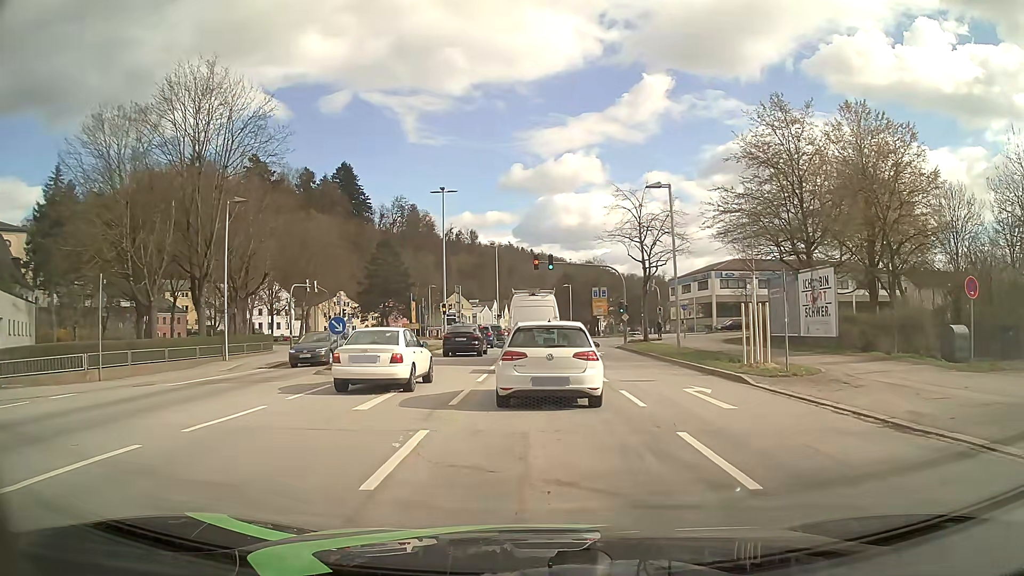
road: secondary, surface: asphalt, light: Day
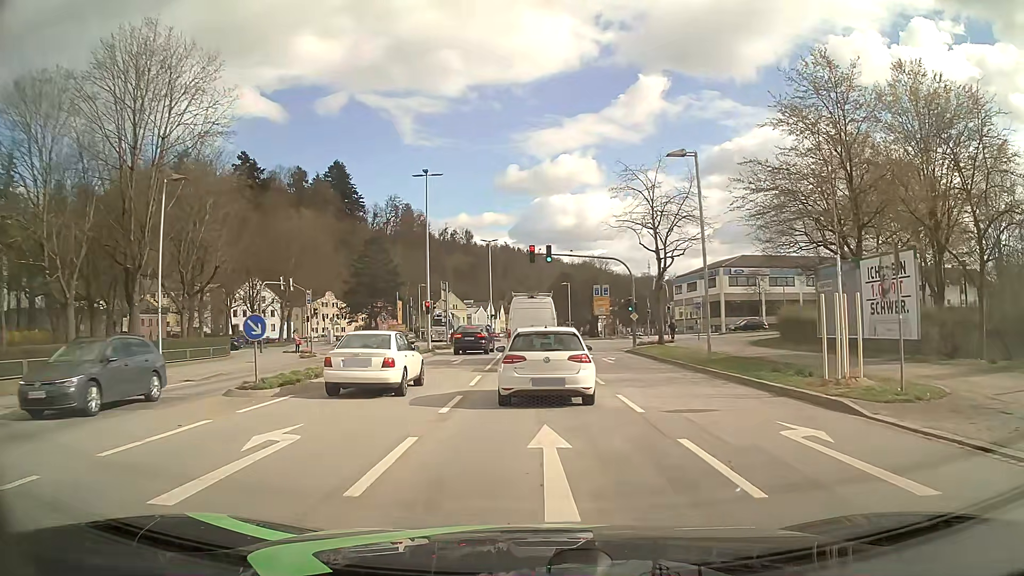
(0.0, +6.6) m; +1°
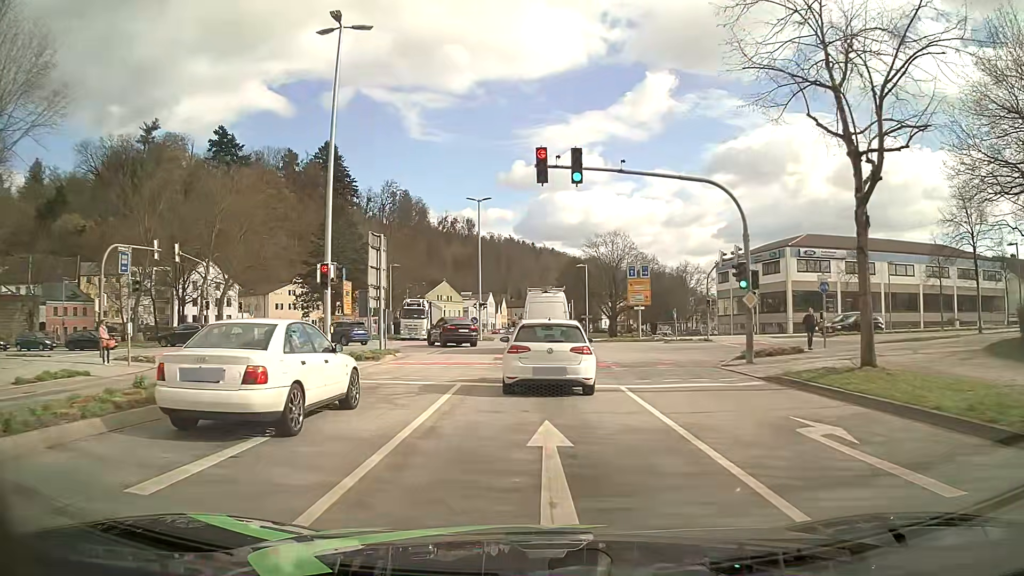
(-0.3, +23.5) m; -1°
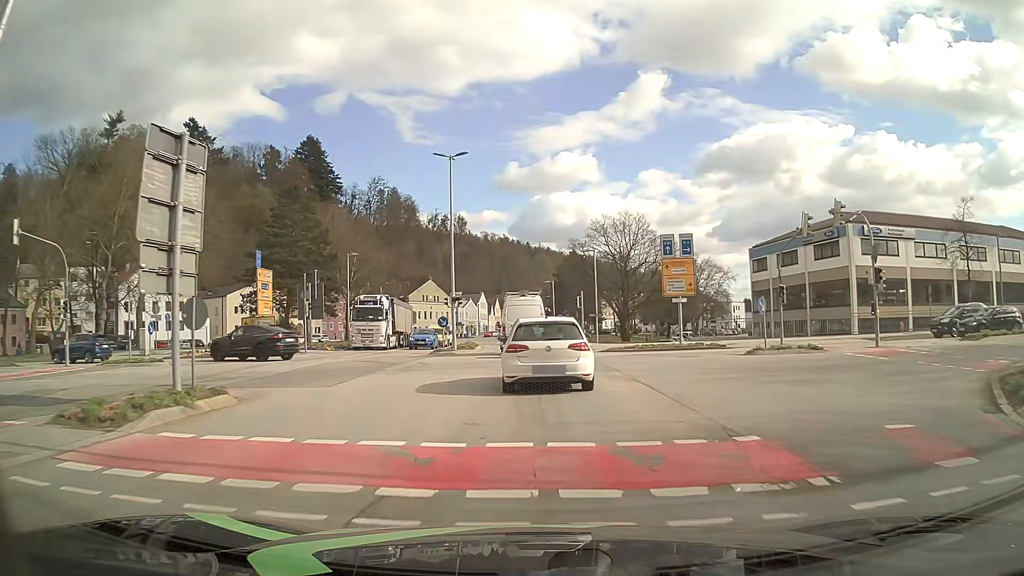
(0.0, +16.0) m; 0°
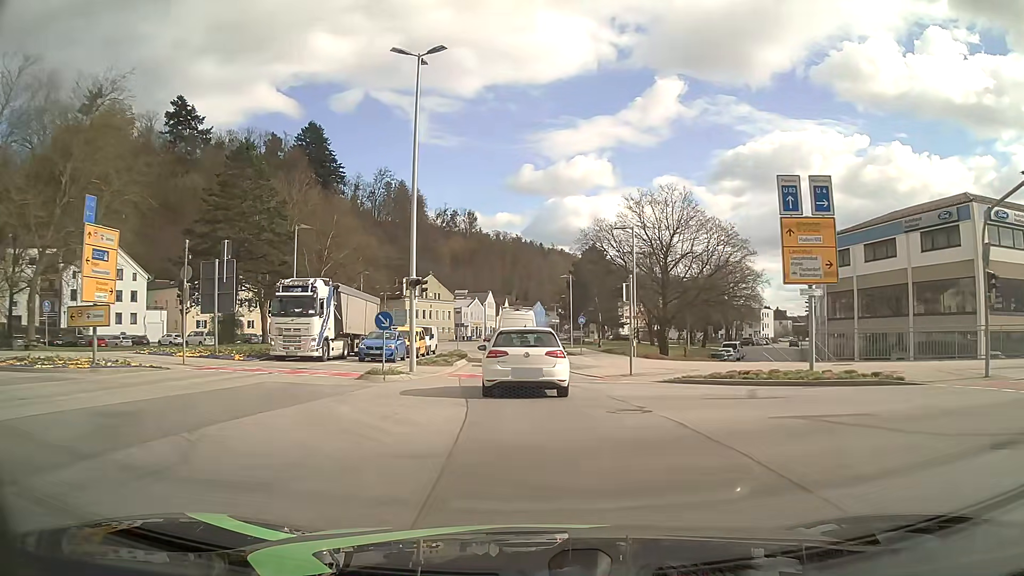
(-0.1, +16.5) m; -1°
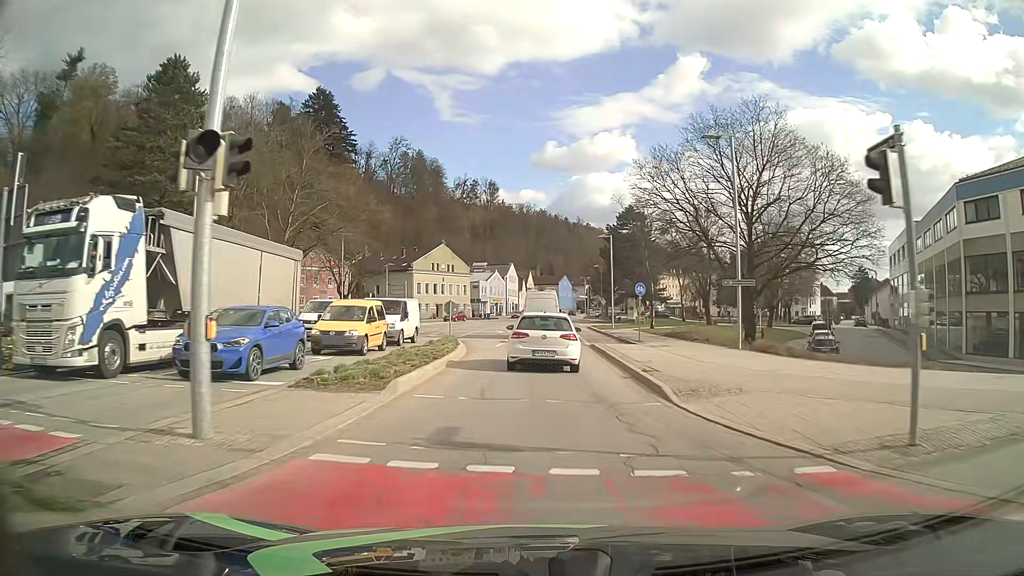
(-0.4, +17.1) m; -2°
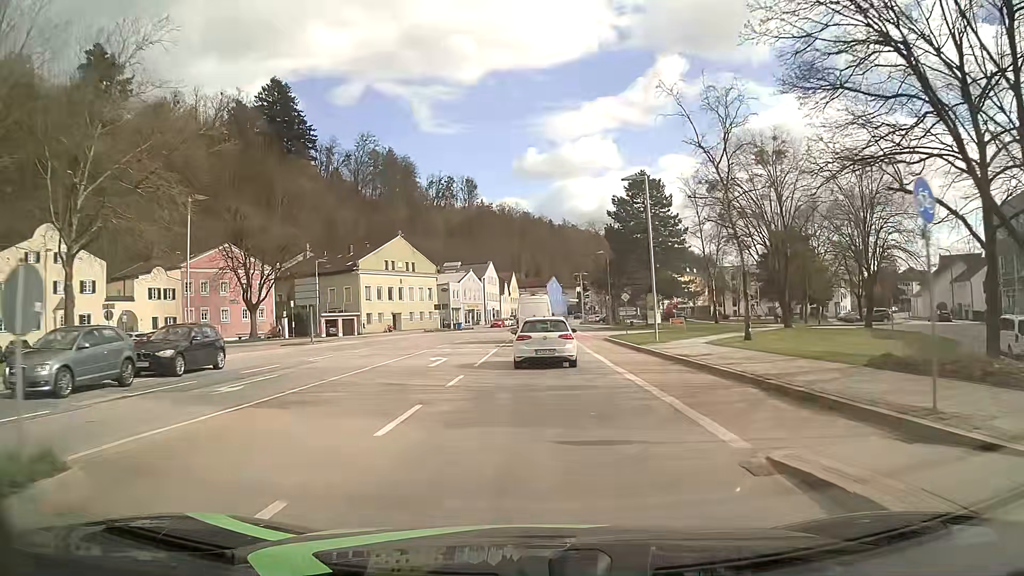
(+0.2, +26.2) m; +1°
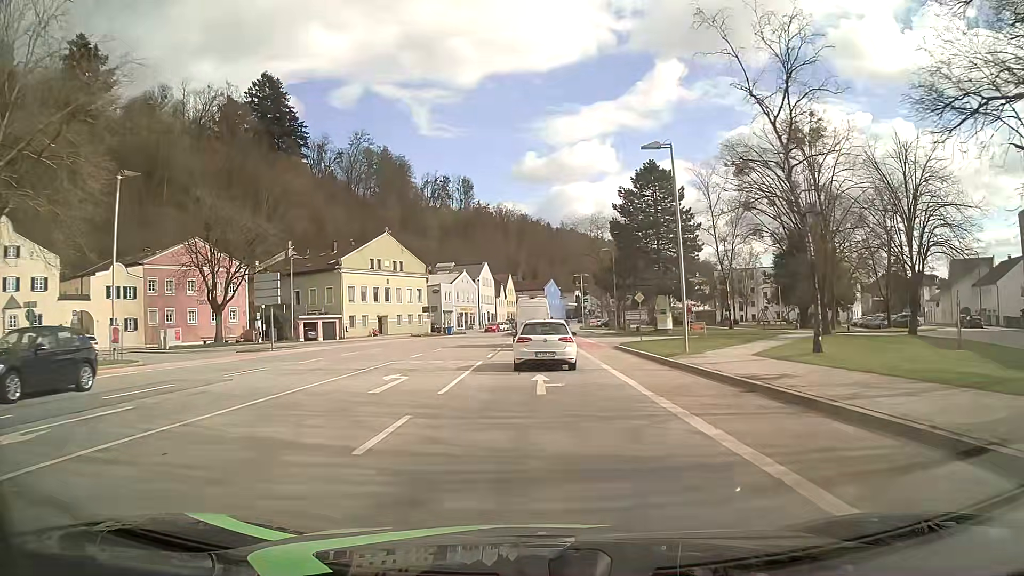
(0.0, +7.0) m; 0°
(0, +10) (0, +20) (0, +30) (0, +40) (0, +50) (+1, +60) (+1, +70) (+1, +80) (+1, +90) (+2, +100) m
